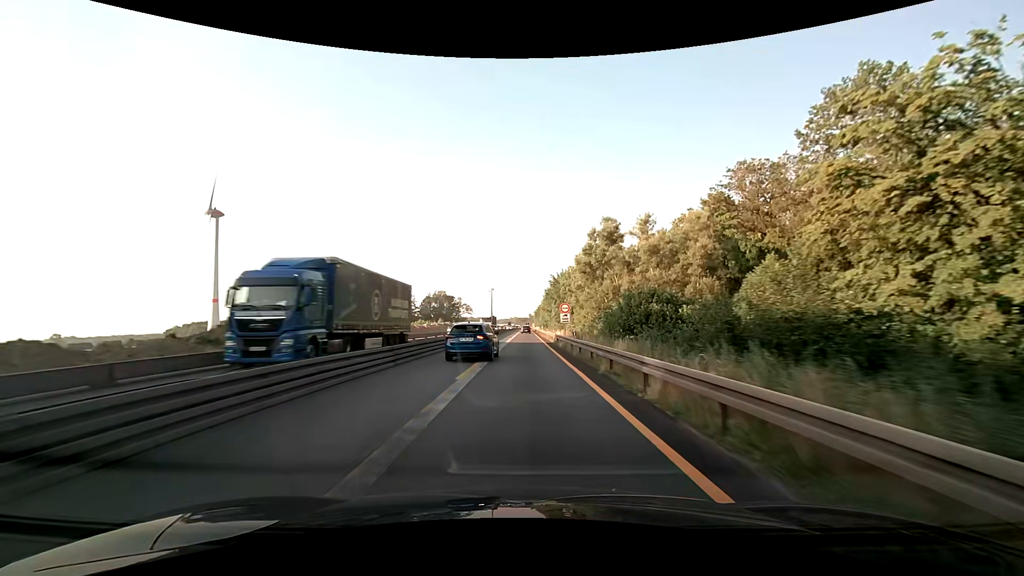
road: motorway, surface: asphalt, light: Day
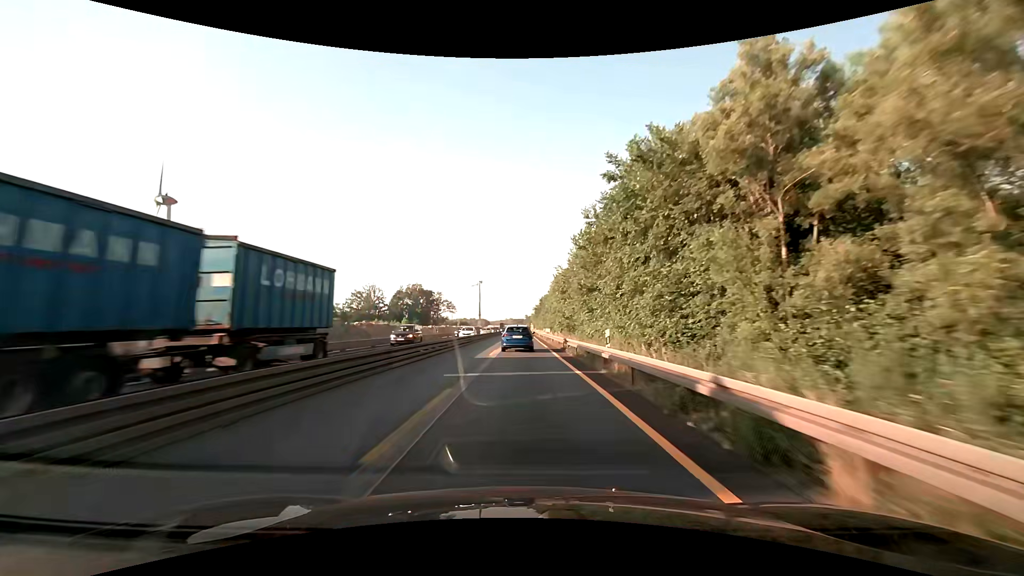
(+0.1, +62.8) m; +1°
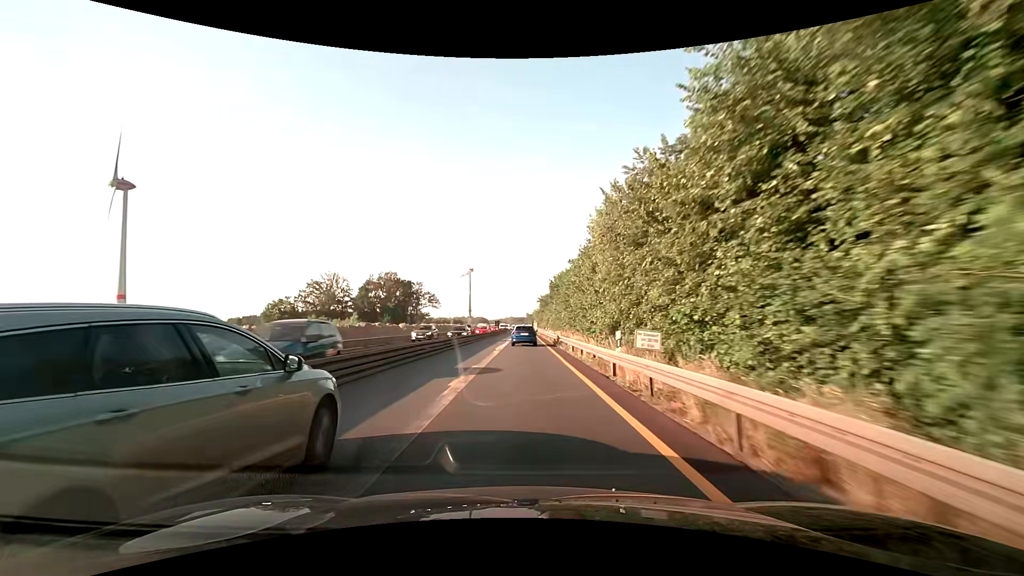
(-0.1, +50.2) m; 0°
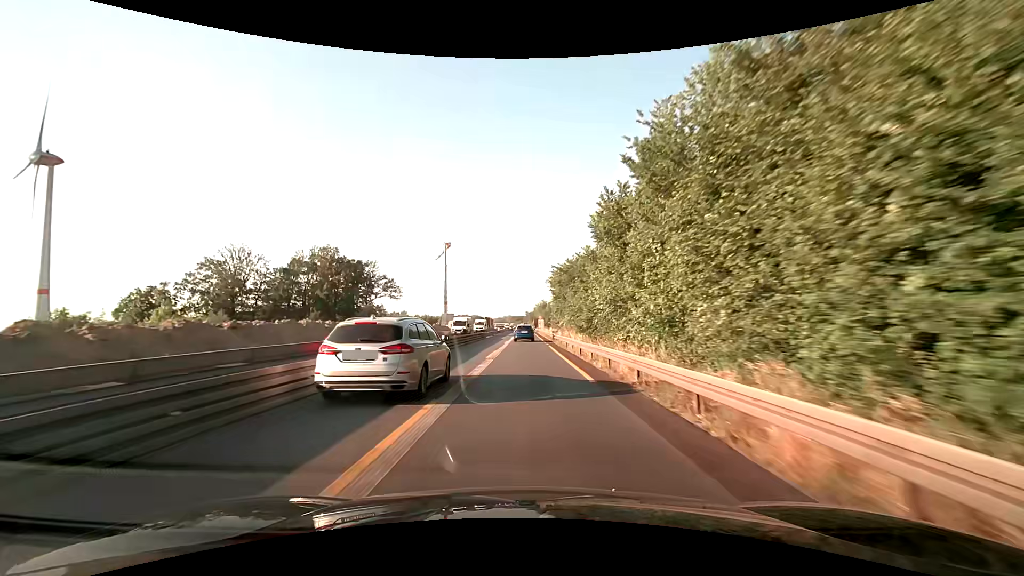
(+0.3, +62.7) m; 0°
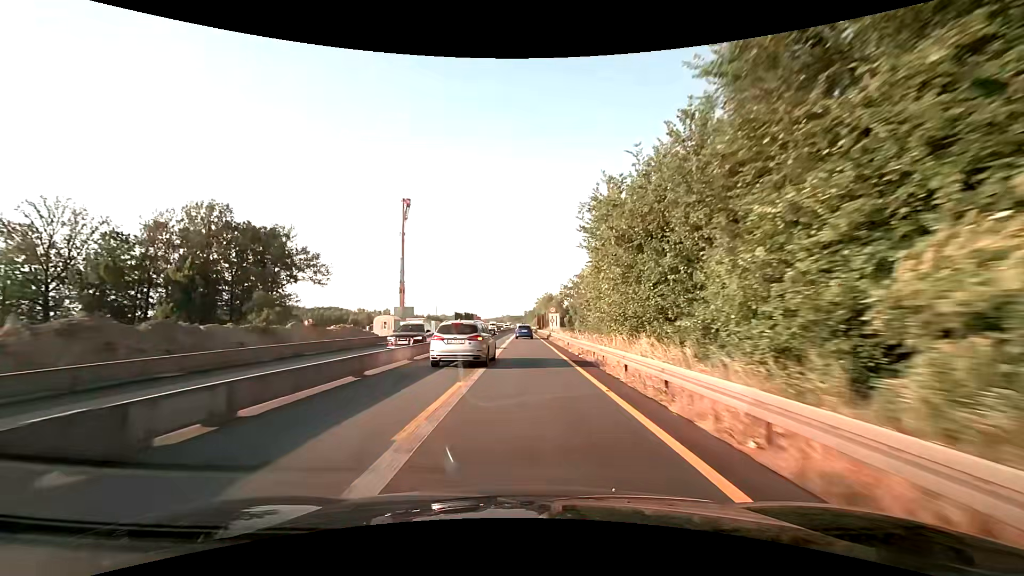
(+0.1, +50.1) m; 0°
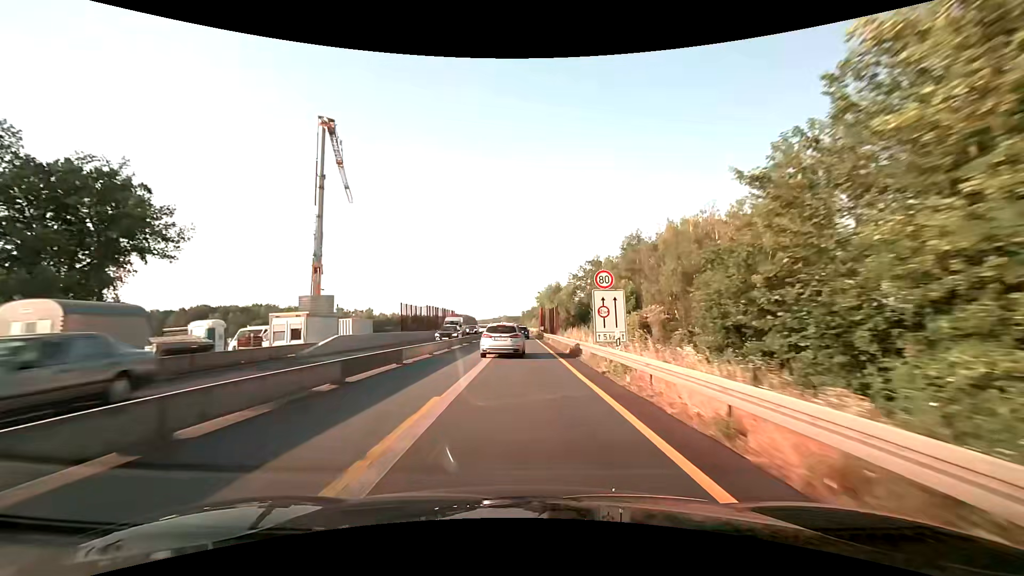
(+0.2, +37.5) m; 0°
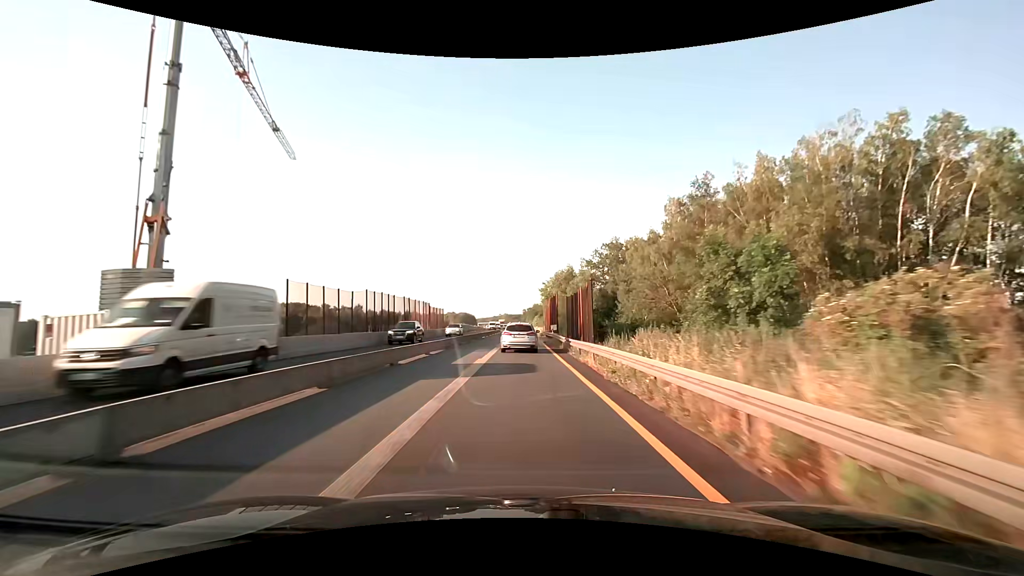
(0.0, +25.0) m; 0°
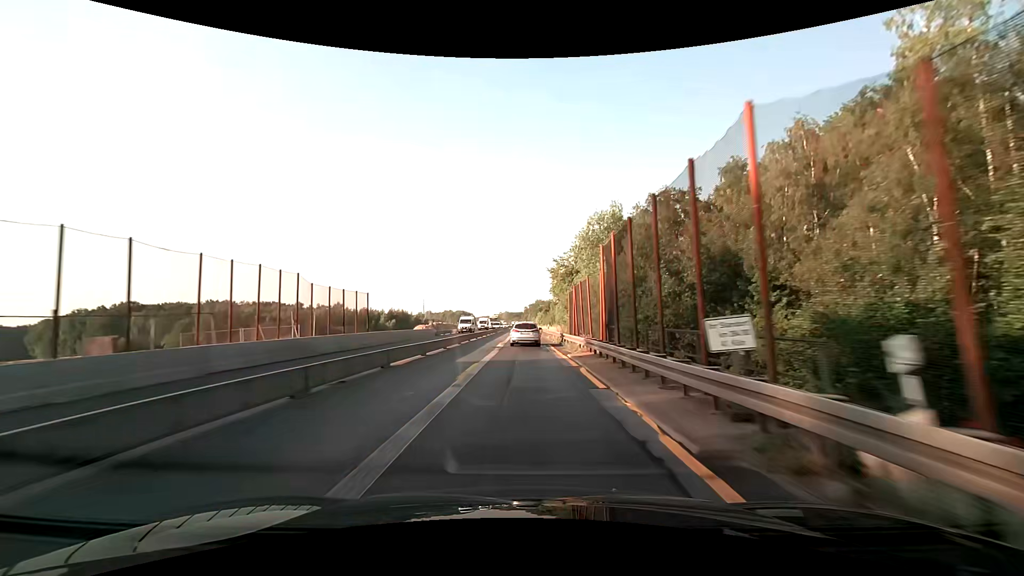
(0.0, +37.5) m; 0°
(0, +10) (0, +20) (0, +30) (0, +40) (0, +50) (0, +60) (0, +70) (0, +80) (0, +90) (0, +100) m
